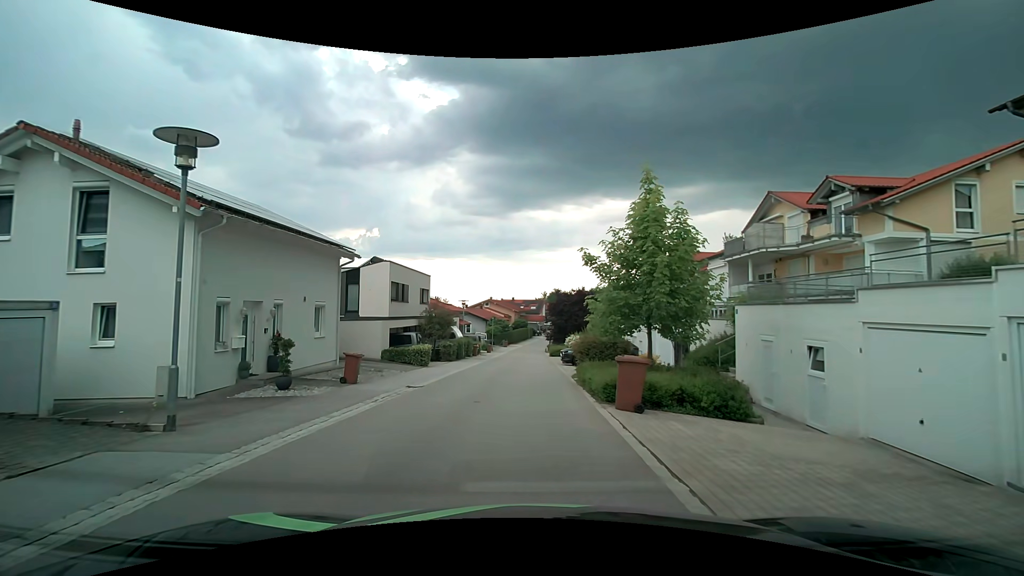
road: residential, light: Day
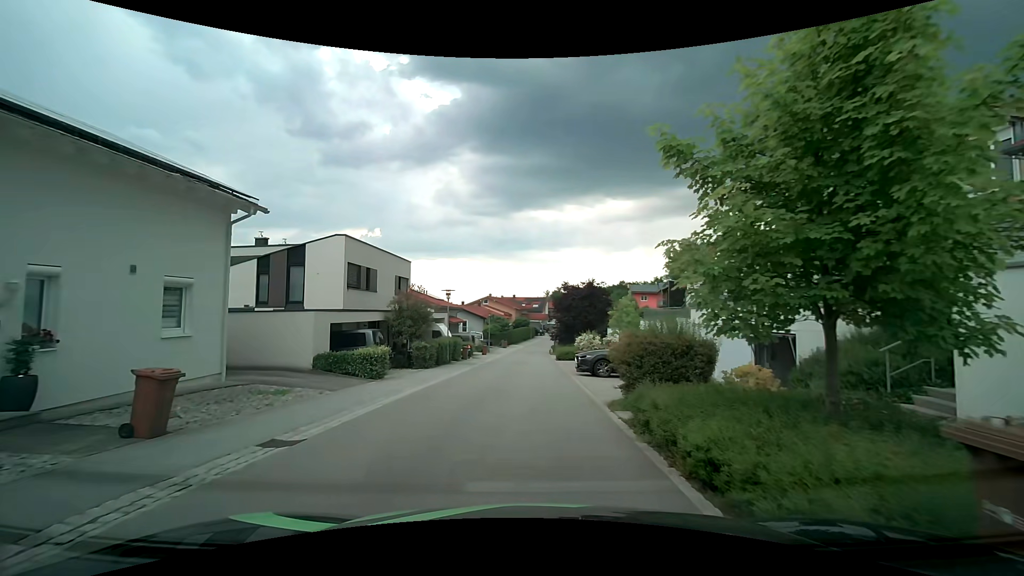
(-0.1, +8.2) m; 0°
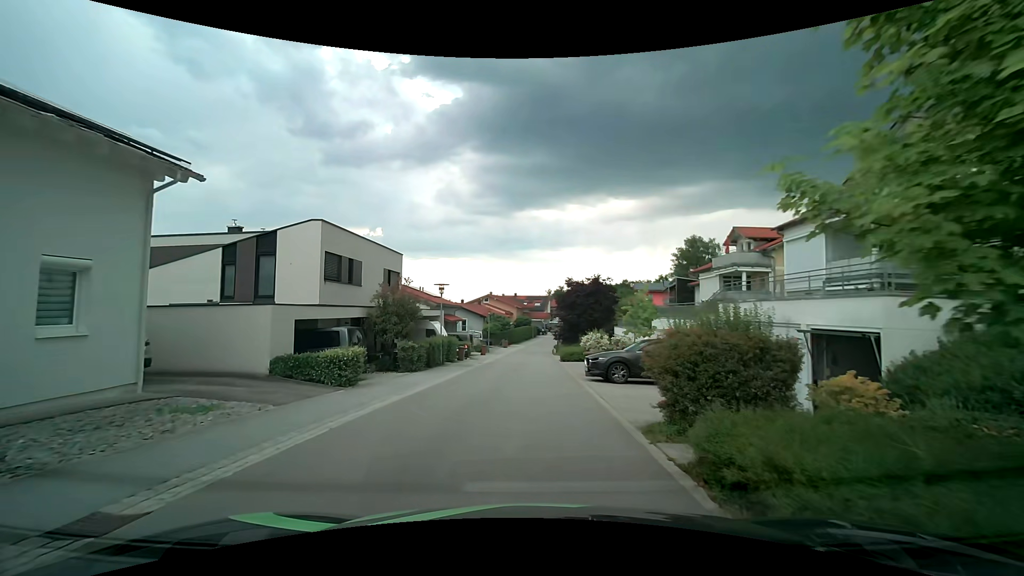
(0.0, +3.0) m; 0°
(0, +10) (0, +20) (0, +30) (0, +40) (0, +50) (+1, +60) (+2, +70) (+3, +80) (+5, +90) (+7, +99) m
